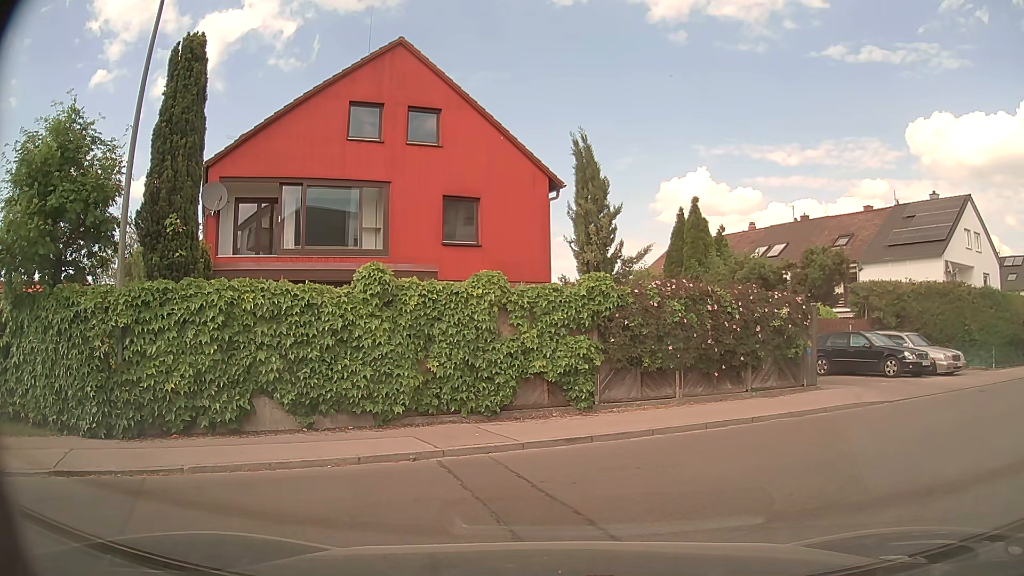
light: Day
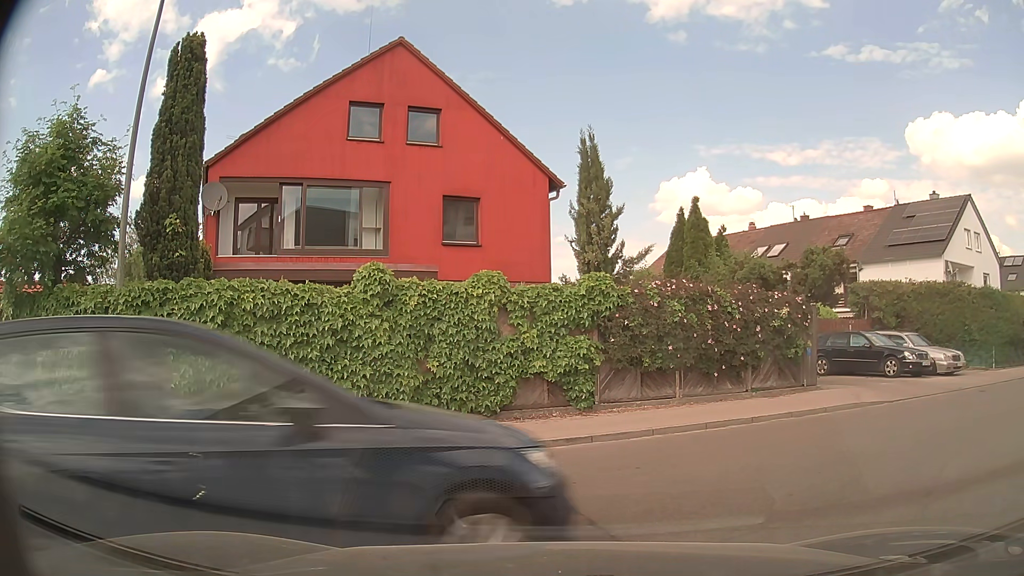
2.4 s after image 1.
(0.0, 0.0) m; 0°
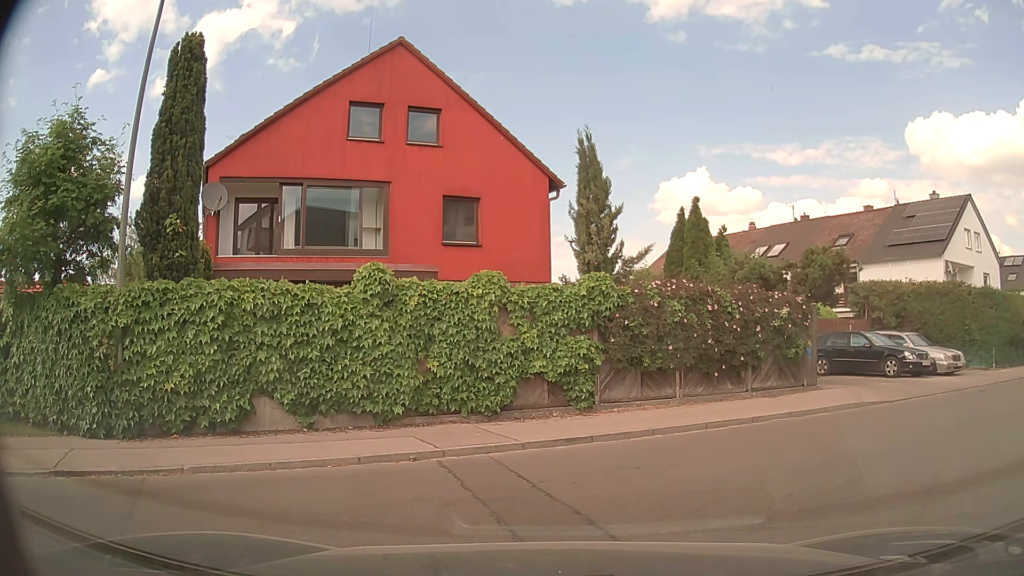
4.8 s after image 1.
(0.0, 0.0) m; 0°
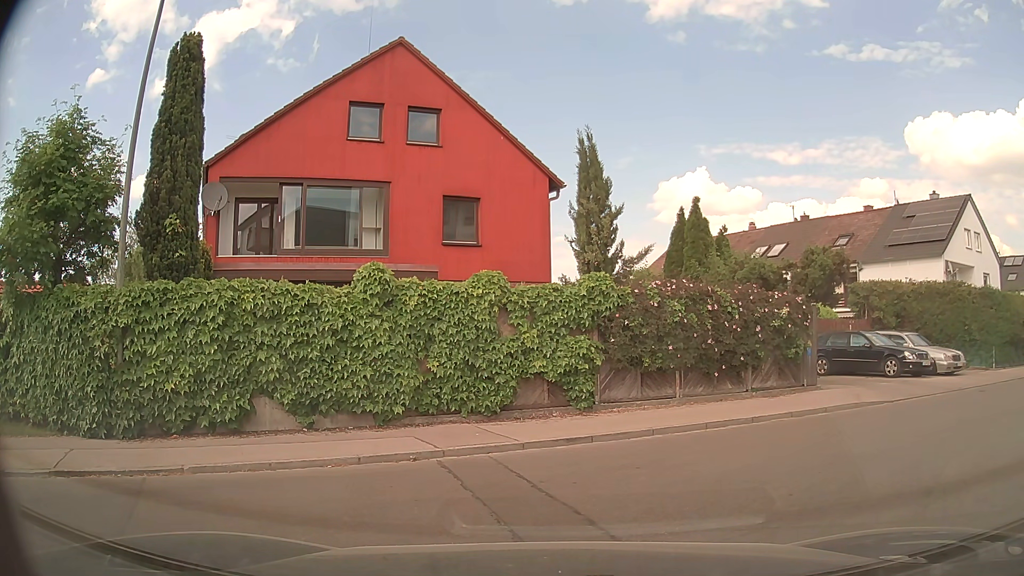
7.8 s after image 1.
(0.0, 0.0) m; 0°
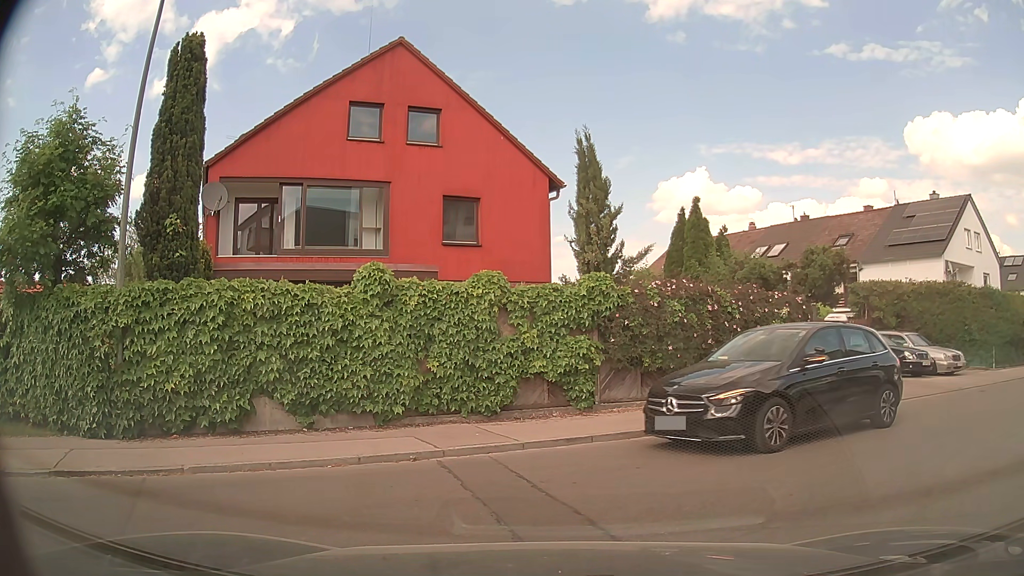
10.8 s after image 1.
(0.0, 0.0) m; 0°
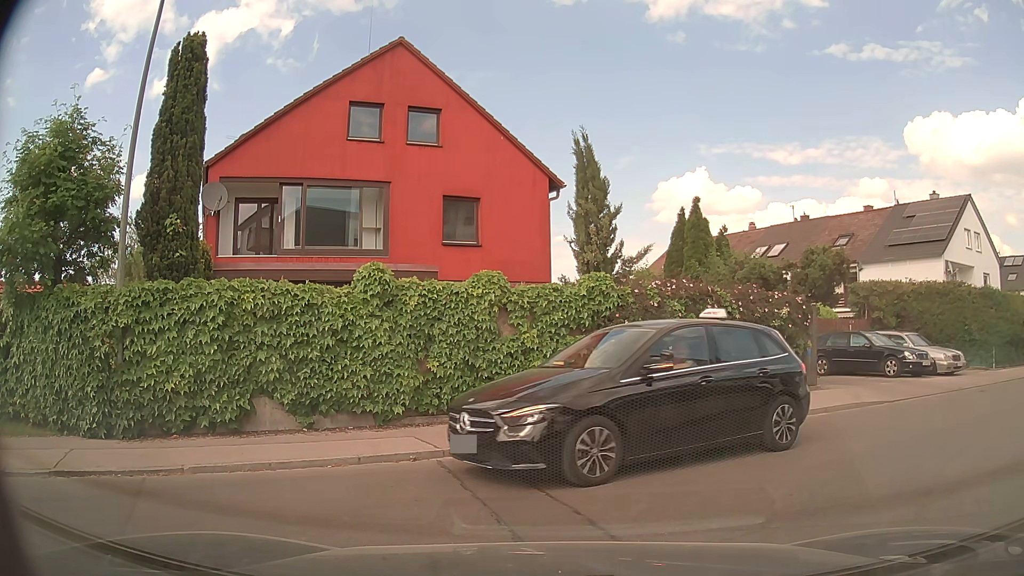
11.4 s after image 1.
(0.0, 0.0) m; 0°
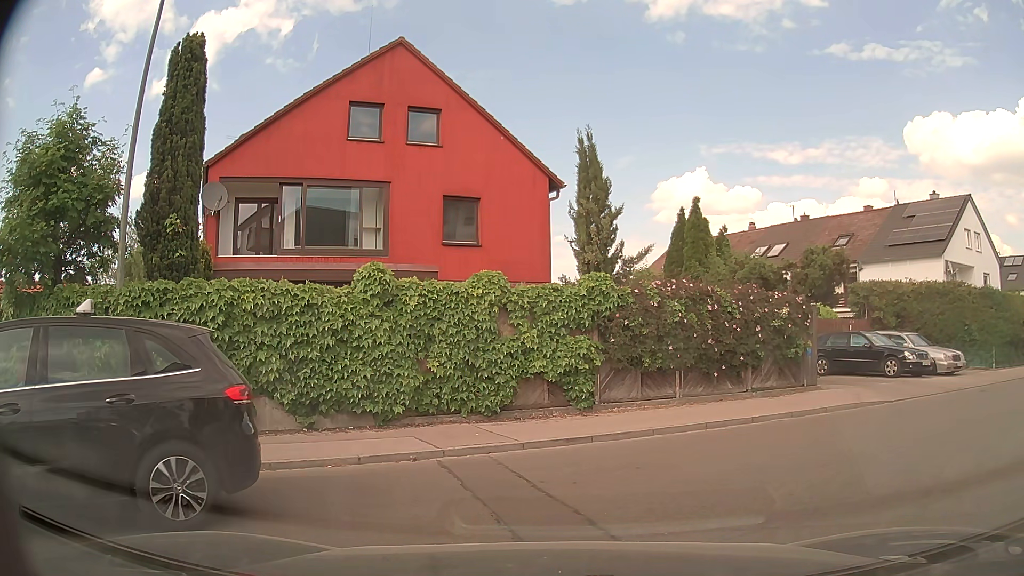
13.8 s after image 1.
(0.0, 0.0) m; 0°
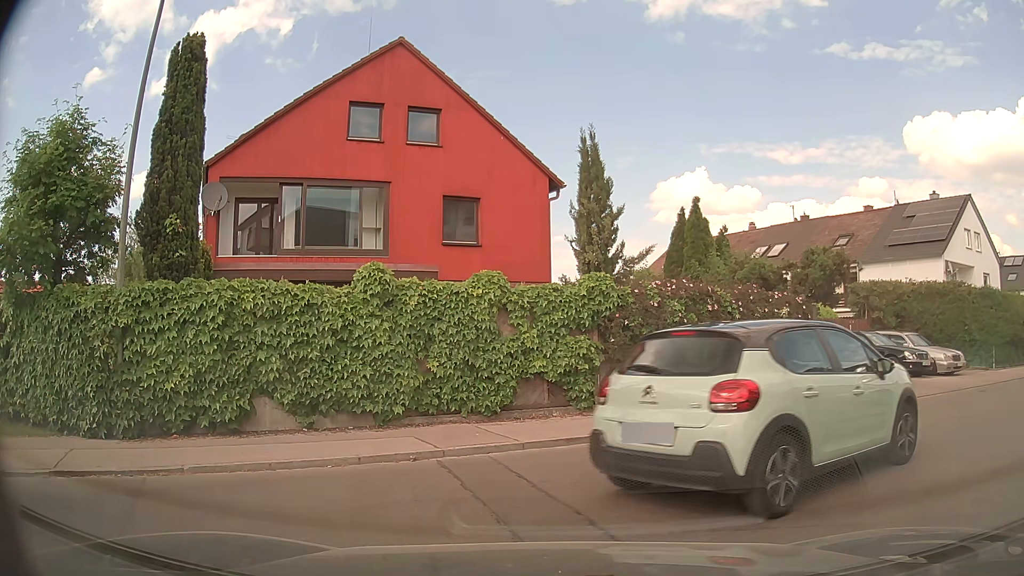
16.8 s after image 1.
(0.0, 0.0) m; 0°
